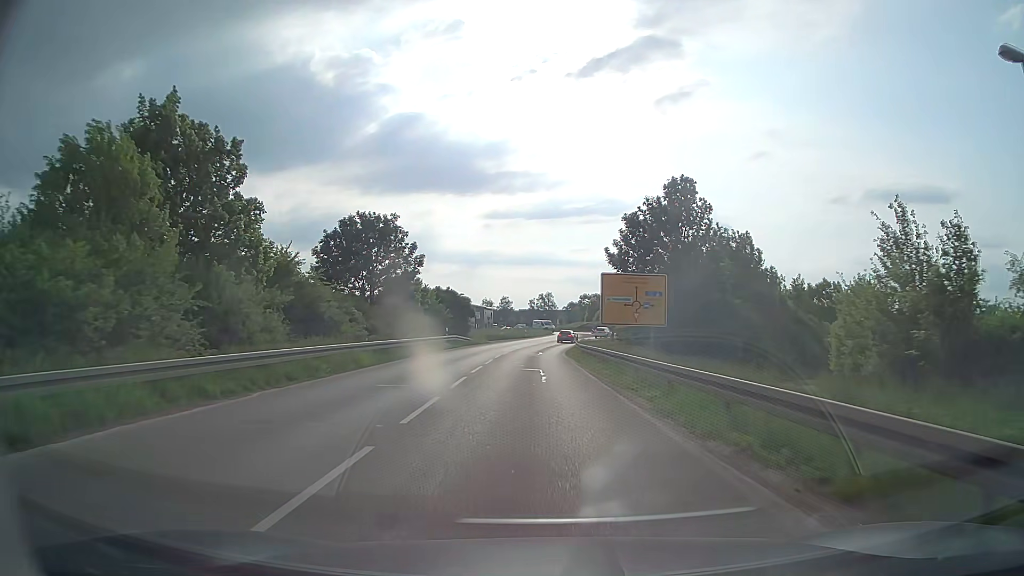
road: secondary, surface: asphalt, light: Day
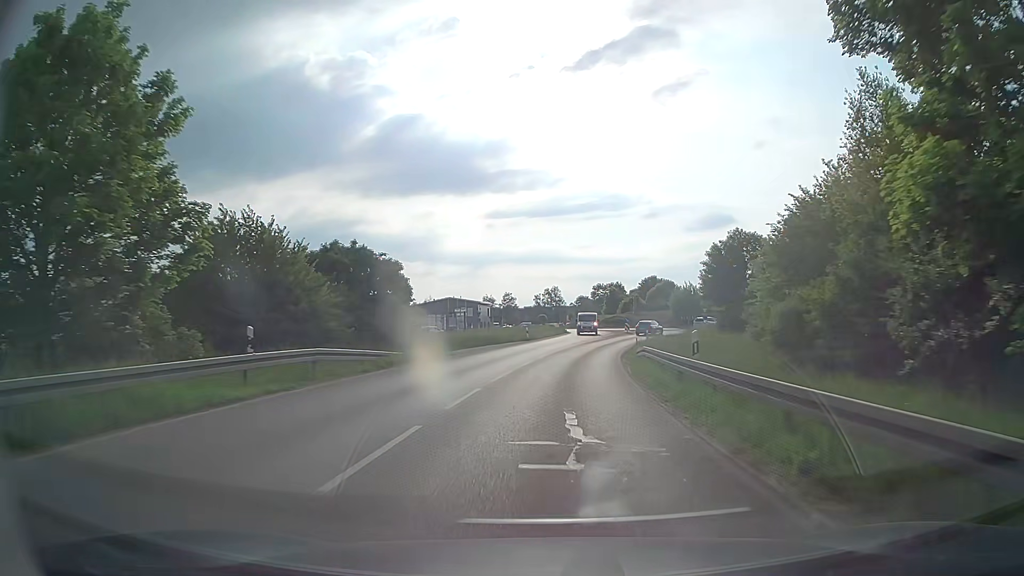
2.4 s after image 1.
(-0.7, +33.8) m; -1°
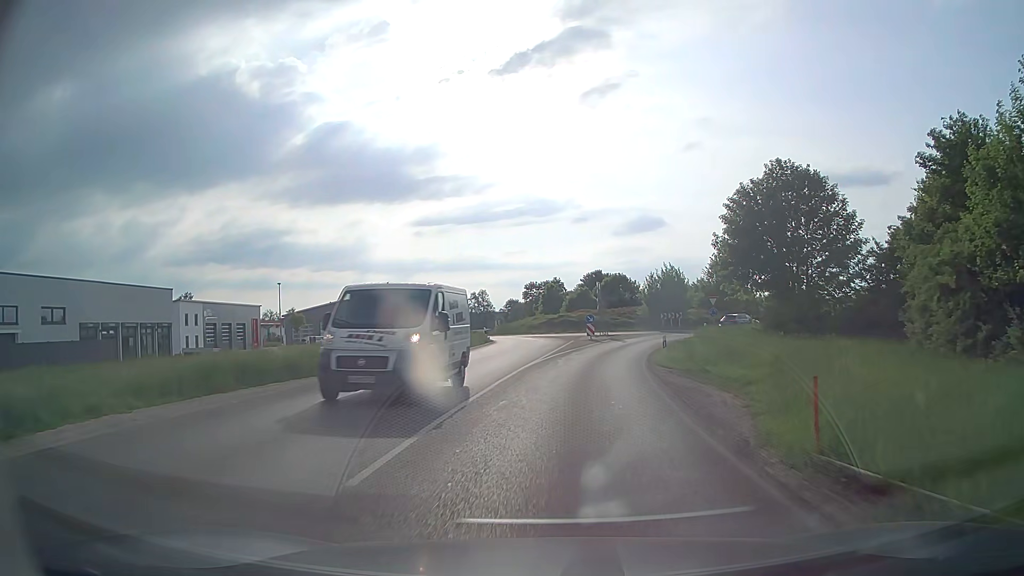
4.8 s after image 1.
(+1.2, +29.1) m; +6°
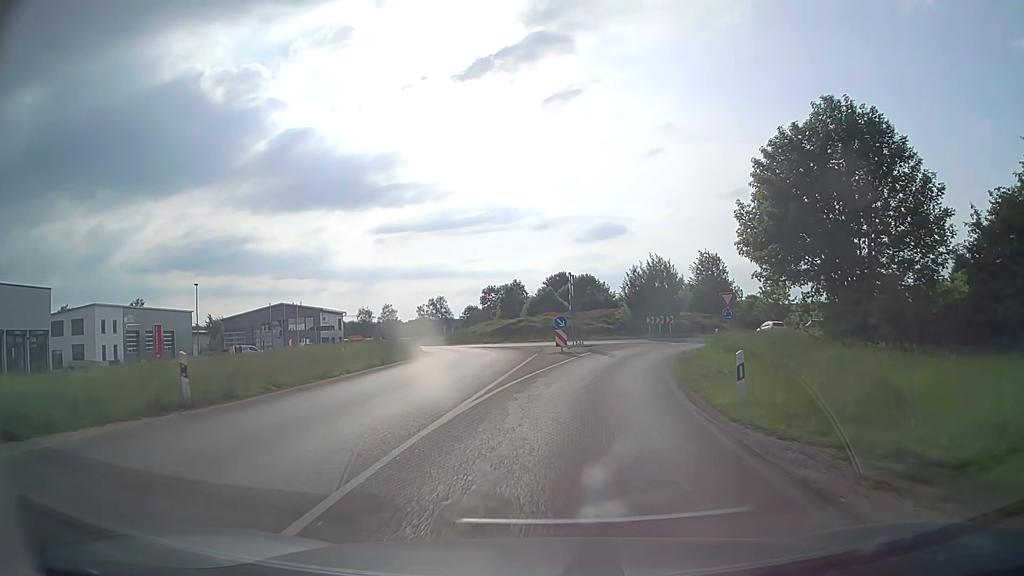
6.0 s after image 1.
(+0.4, +12.7) m; +3°
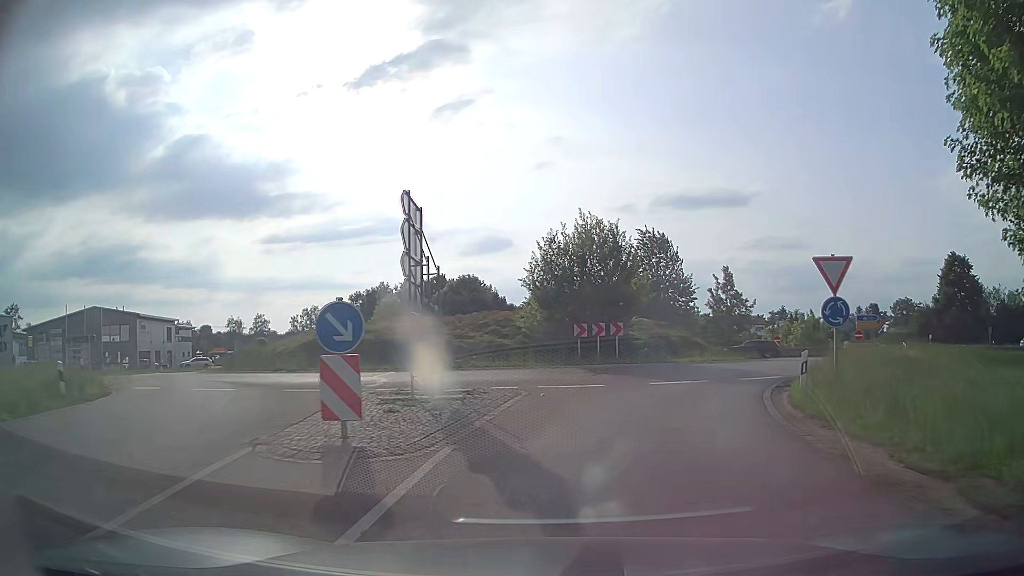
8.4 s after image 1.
(+1.5, +22.4) m; +9°
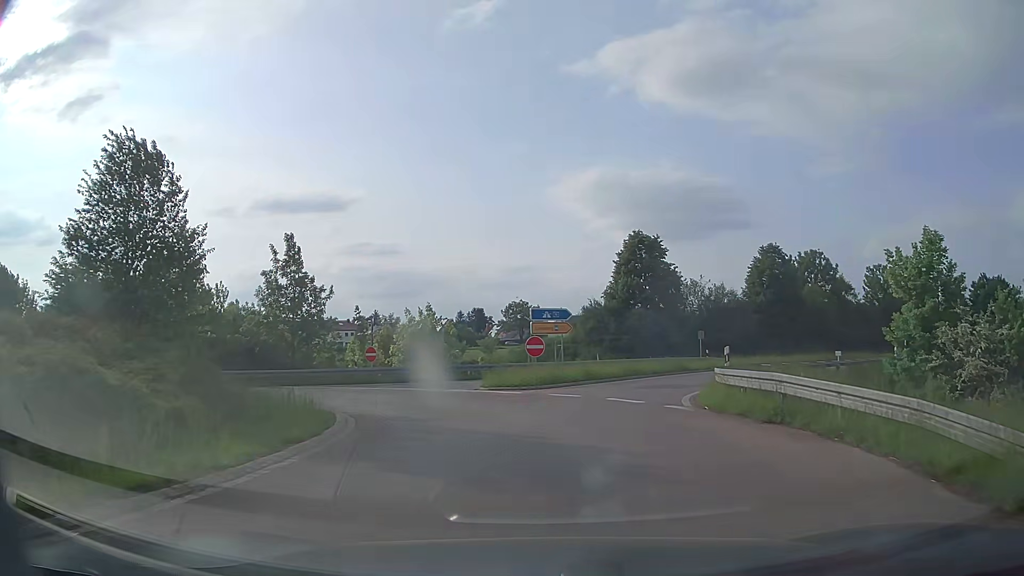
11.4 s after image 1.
(+6.6, +21.7) m; +35°
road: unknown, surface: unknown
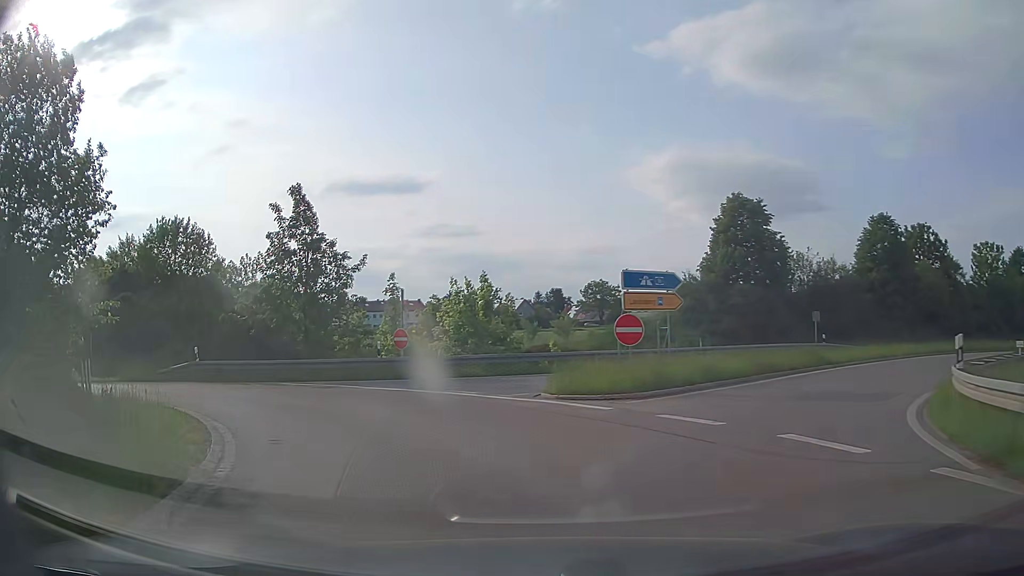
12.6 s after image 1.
(-0.2, +8.7) m; -6°
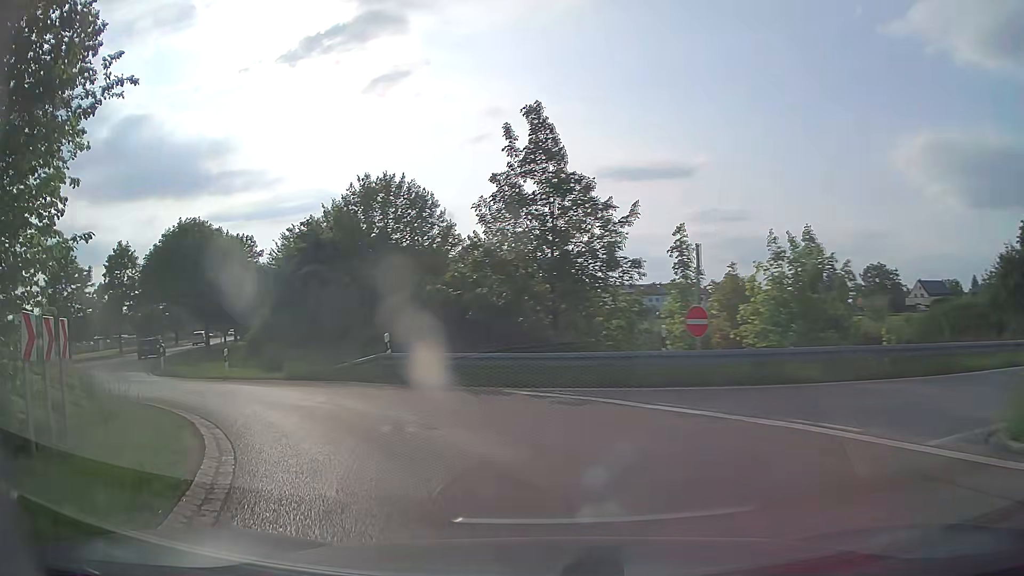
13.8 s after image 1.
(-1.5, +8.6) m; -23°
(-2, +10) (-9, +17) (-16, +24) (-23, +31) (-28, +40) (-32, +49) (-36, +58) (-39, +68) (-43, +77) (-47, +86) m
